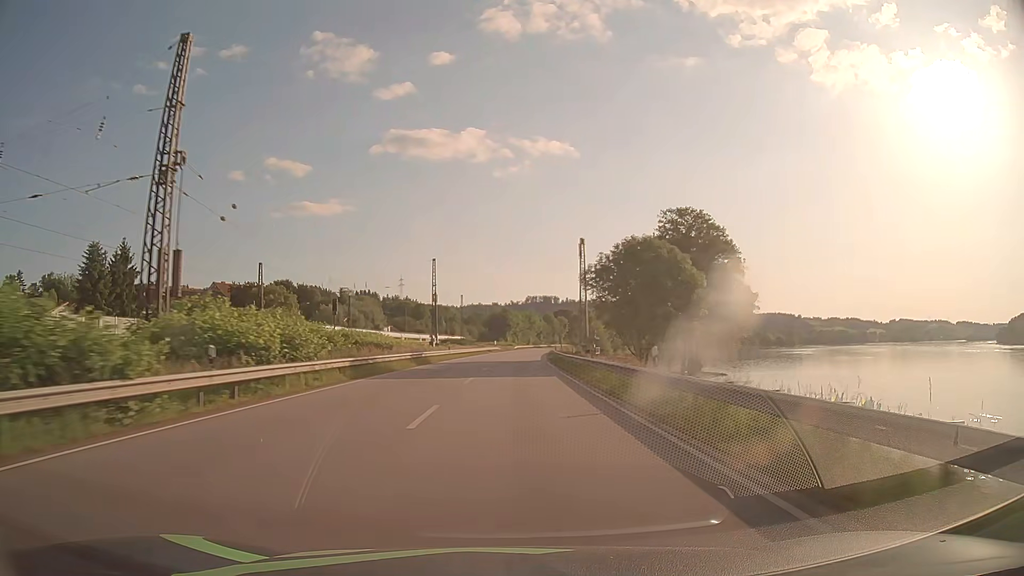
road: primary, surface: asphalt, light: Day
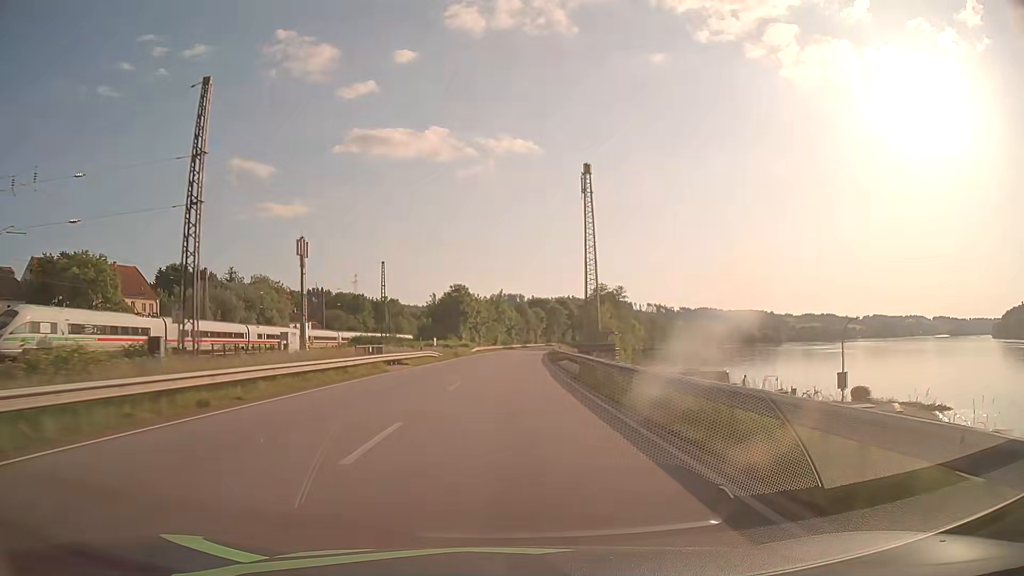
(+1.5, +63.2) m; +3°
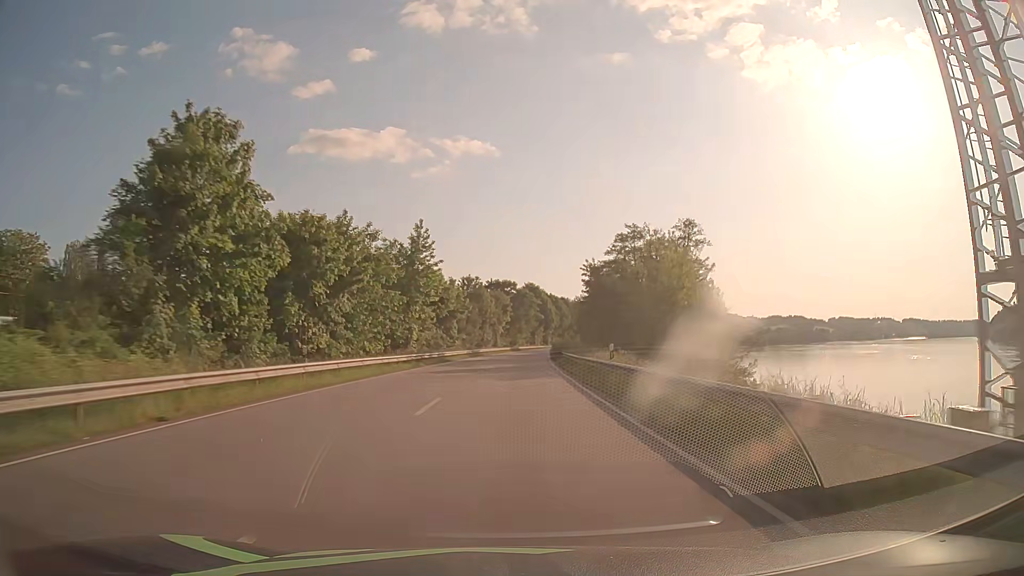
(+2.5, +79.0) m; +4°
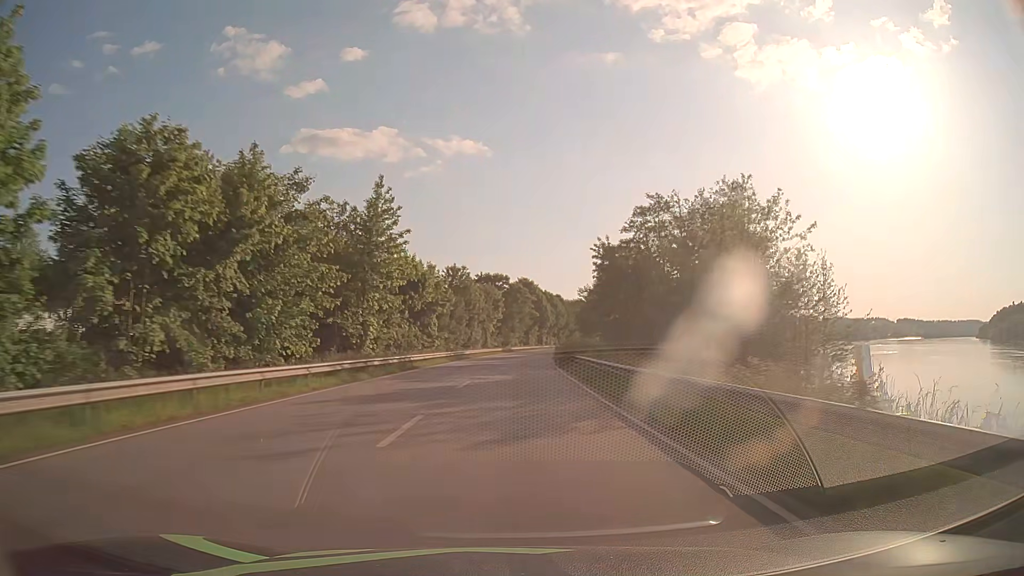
(+0.1, +15.8) m; +1°
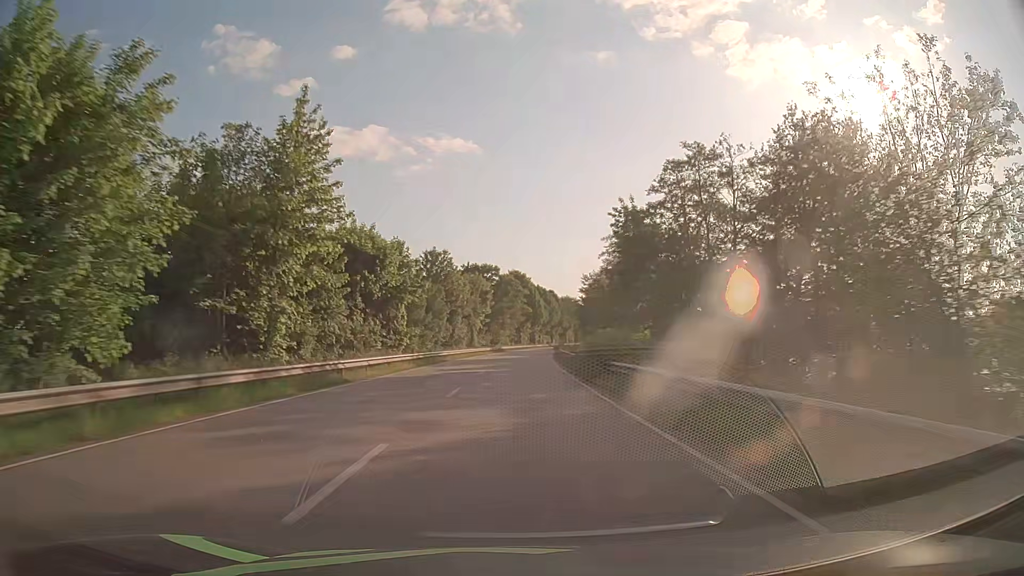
(+0.1, +15.8) m; +1°
(0, +10) (0, +20) (0, +30) (+1, +40) (+1, +50) (+2, +60) (+2, +70) (+3, +80) (+4, +90) (+5, +100) m
